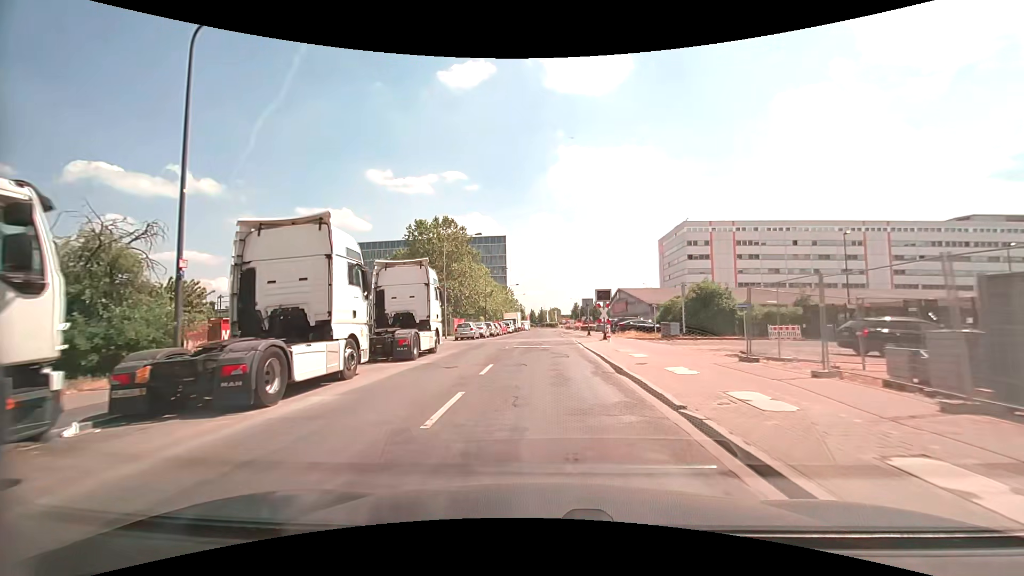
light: Day
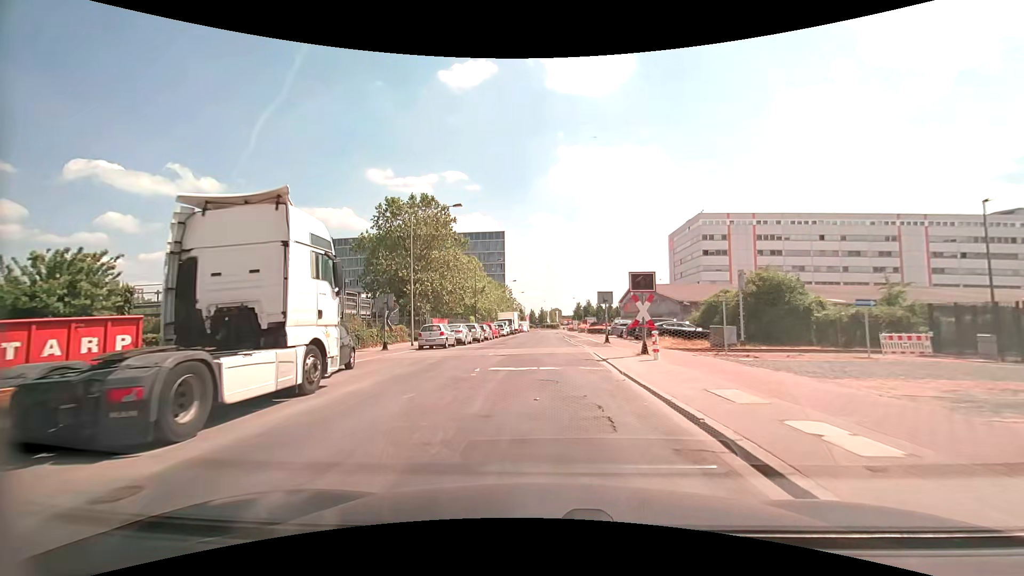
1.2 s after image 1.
(0.0, +11.7) m; 0°
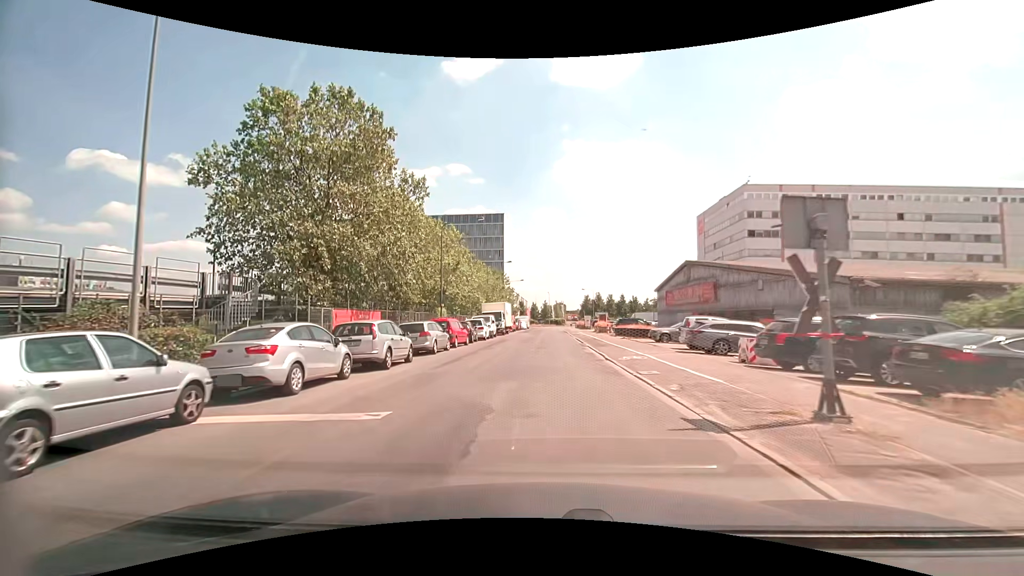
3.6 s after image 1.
(-0.2, +23.1) m; -1°
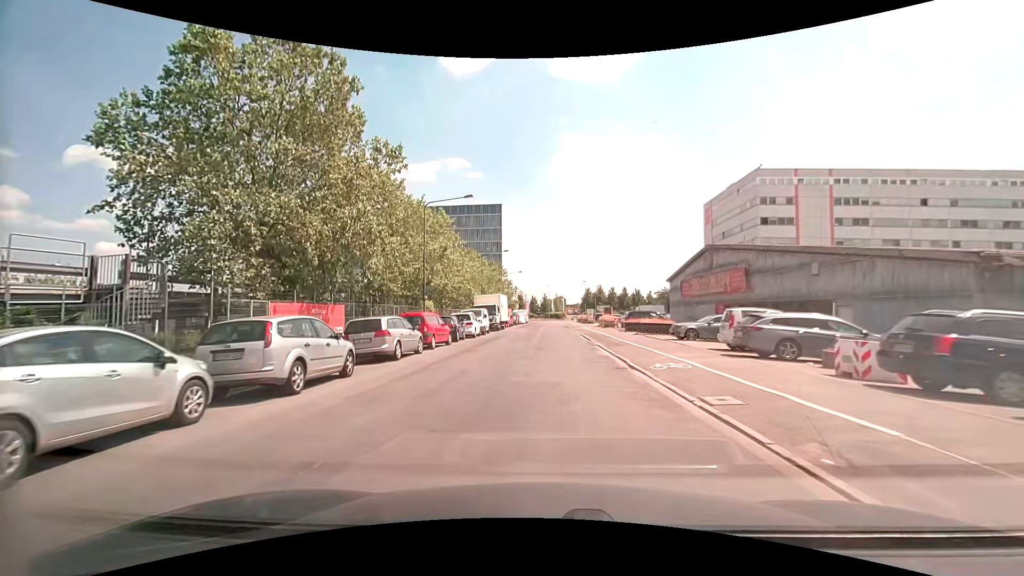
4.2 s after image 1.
(+0.1, +5.6) m; +1°
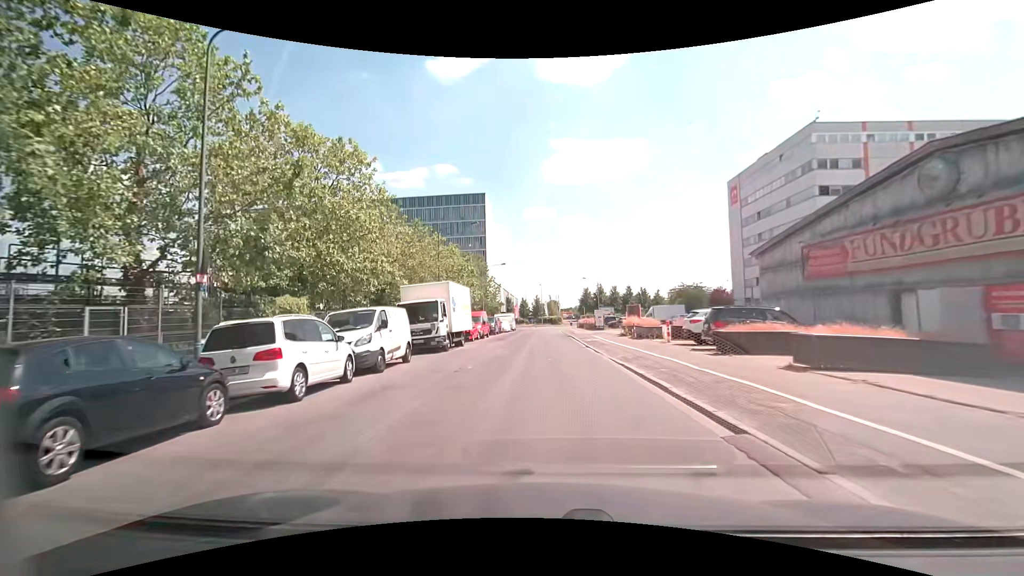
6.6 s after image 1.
(+0.2, +22.1) m; +1°
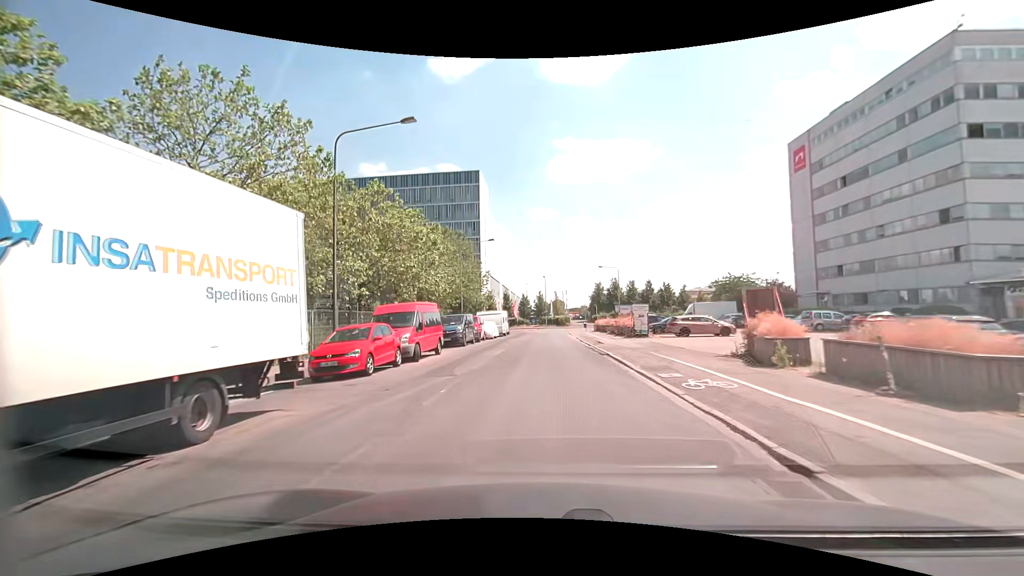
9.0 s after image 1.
(-0.2, +22.1) m; 0°
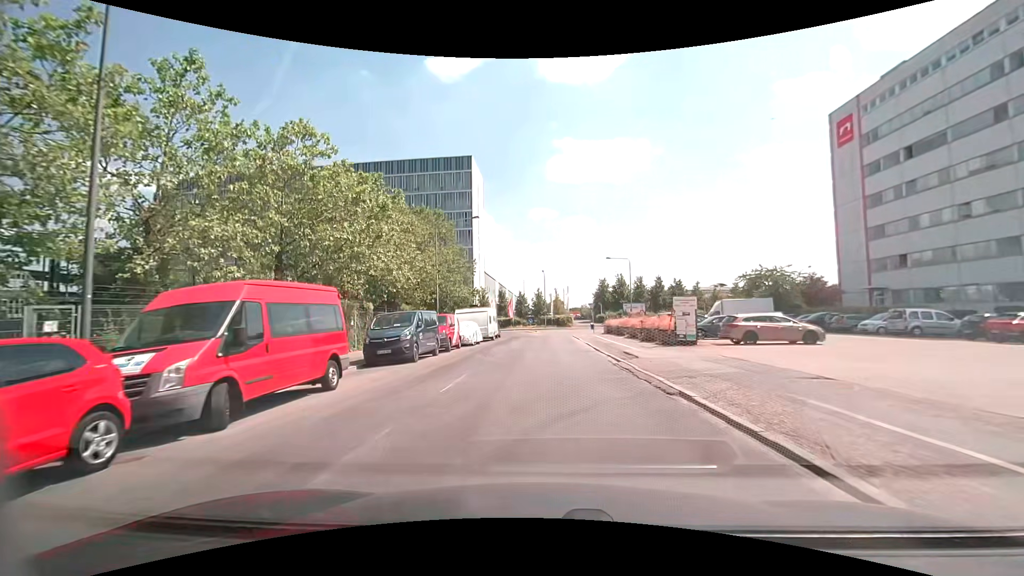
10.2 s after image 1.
(0.0, +11.1) m; -1°
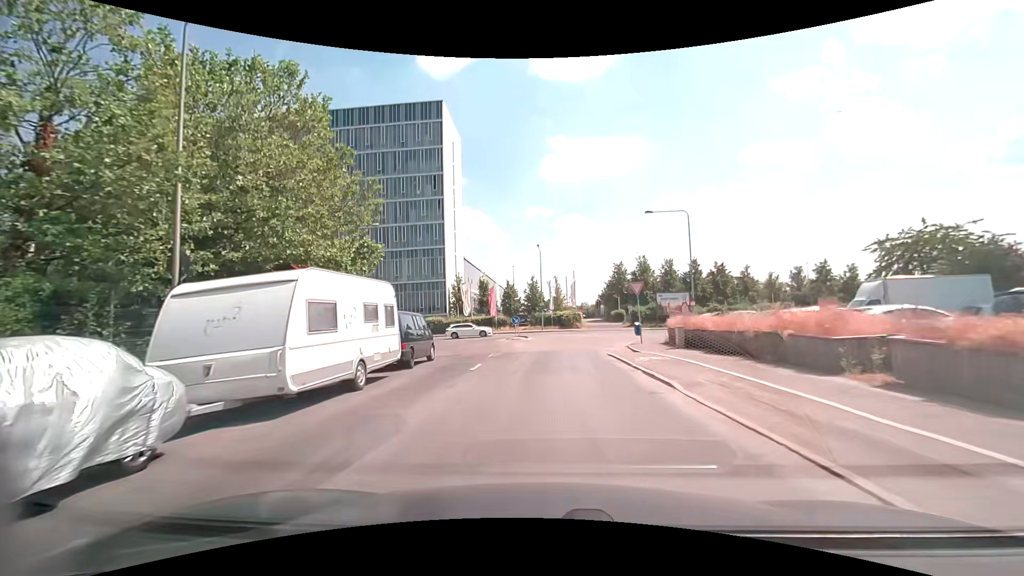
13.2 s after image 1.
(+0.4, +27.8) m; +1°
